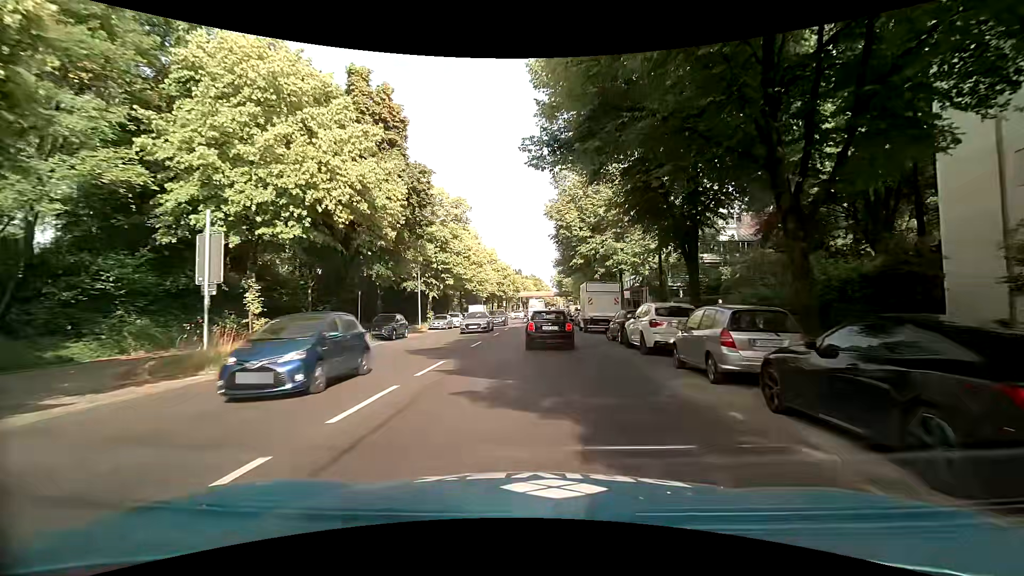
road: tertiary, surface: asphalt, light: Day
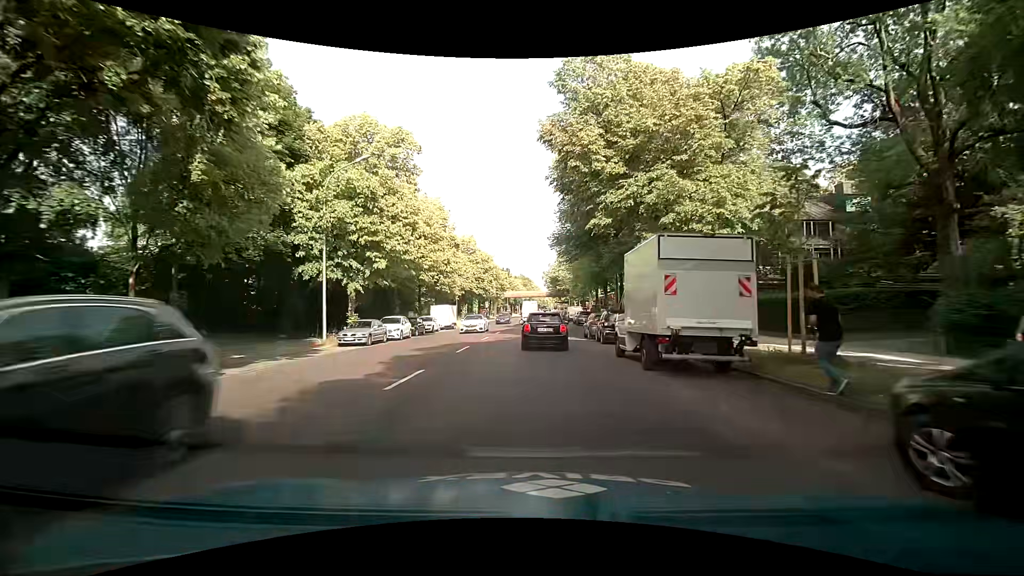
(+0.5, +19.5) m; +2°
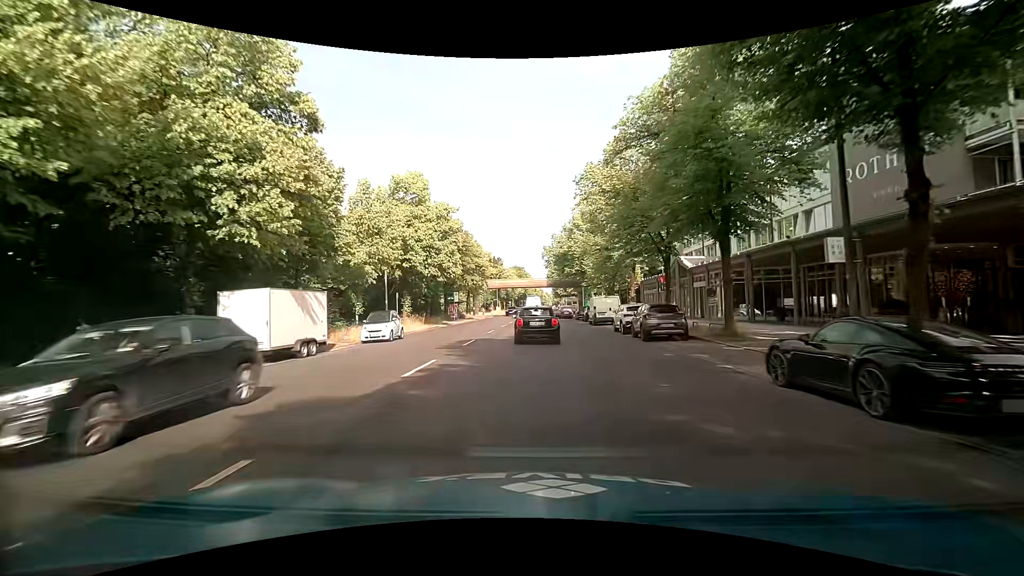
(+0.4, +33.2) m; +1°
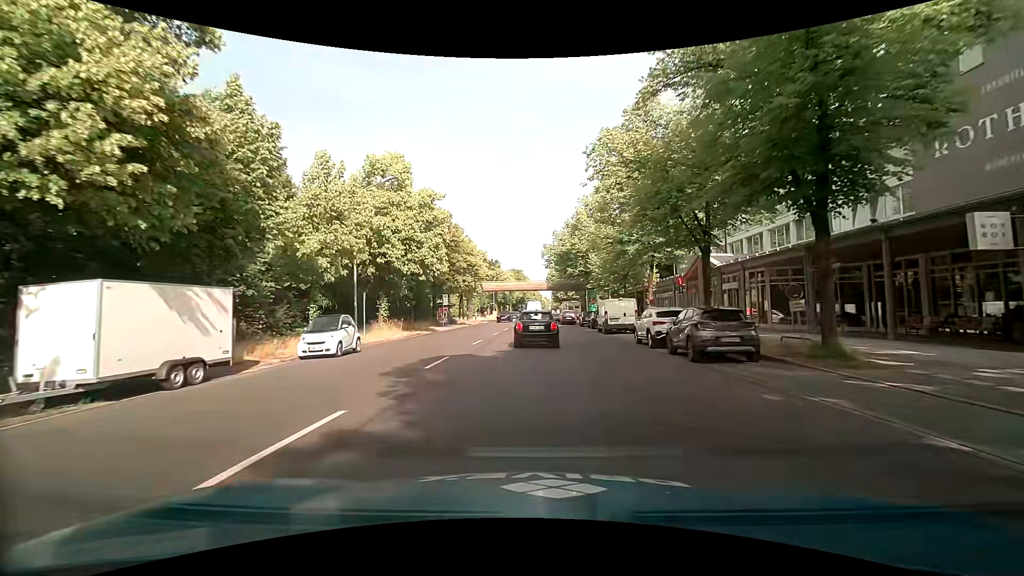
(0.0, +6.4) m; 0°
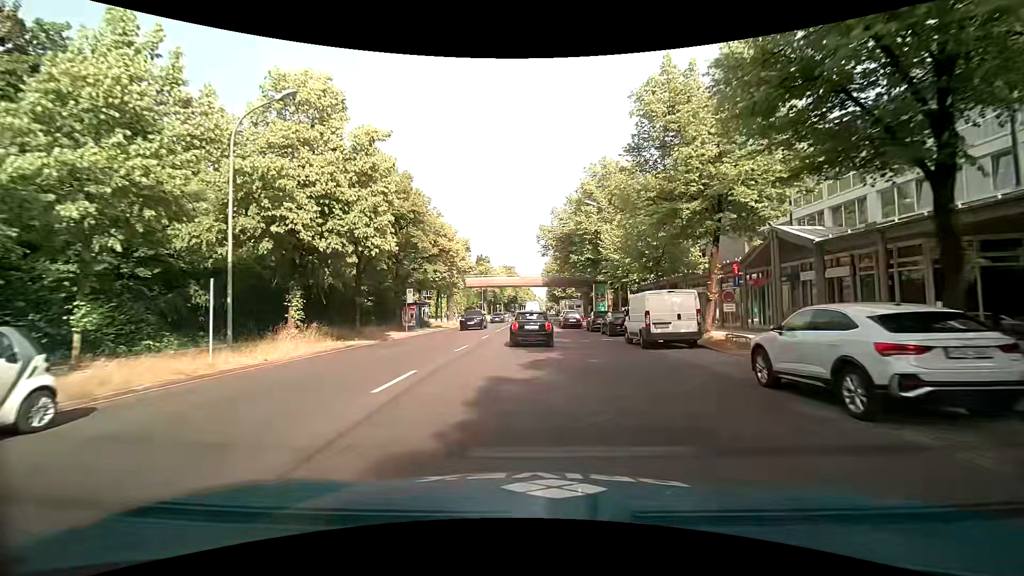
(-0.1, +12.8) m; 0°
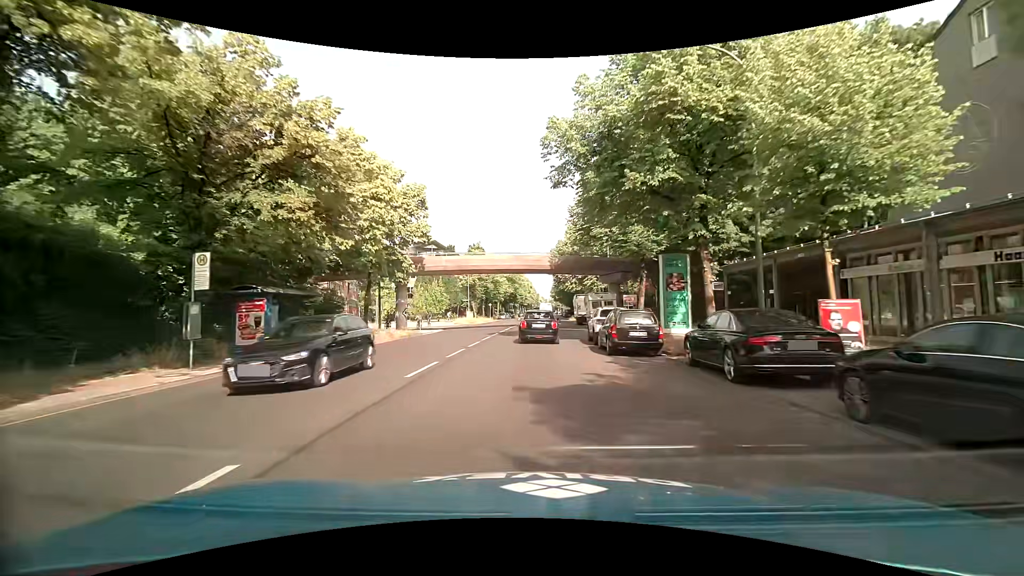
(+0.1, +25.2) m; -1°
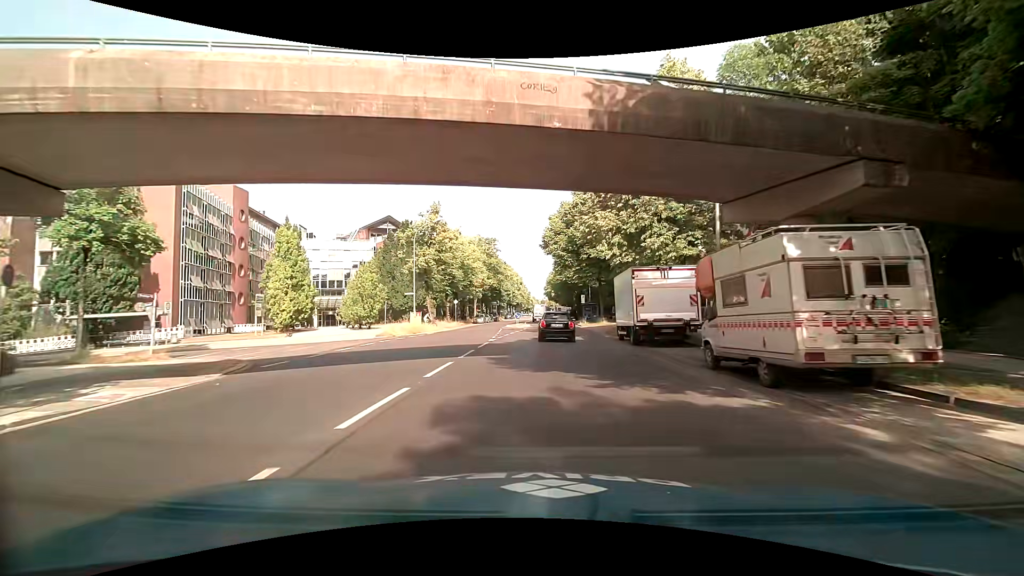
(+0.2, +31.8) m; +1°
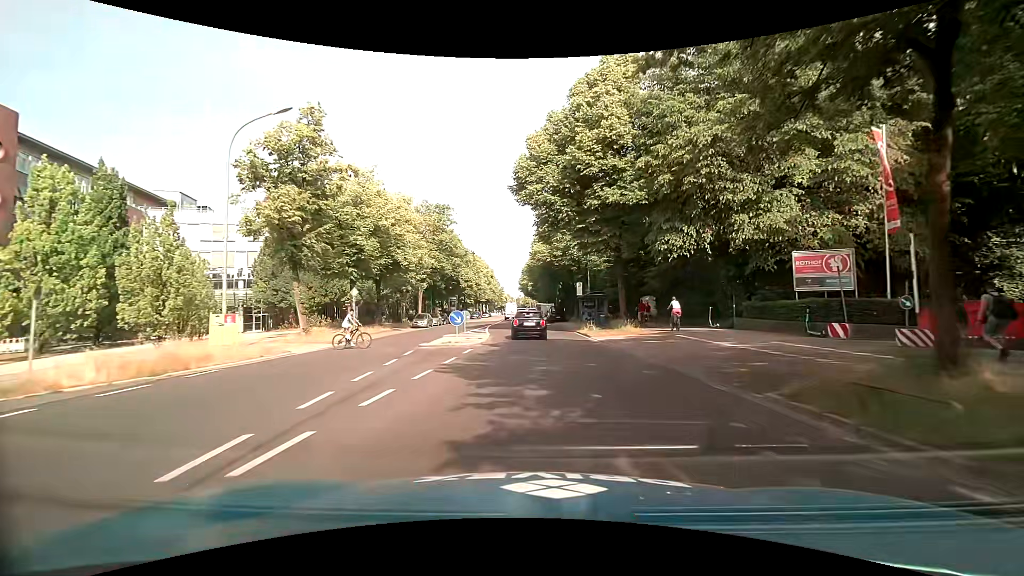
(+0.8, +25.7) m; +4°
(0, +10) (0, +20) (-1, +30) (-2, +40) (-2, +50) (-3, +60) (-3, +70) (-4, +80) (-4, +90) (-4, +100) m
